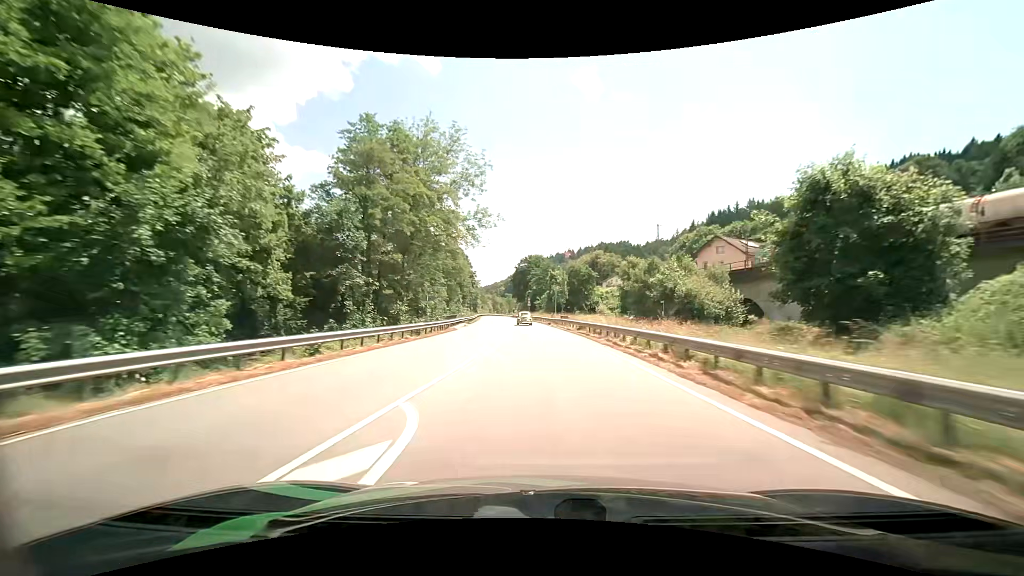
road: primary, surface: asphalt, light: Day
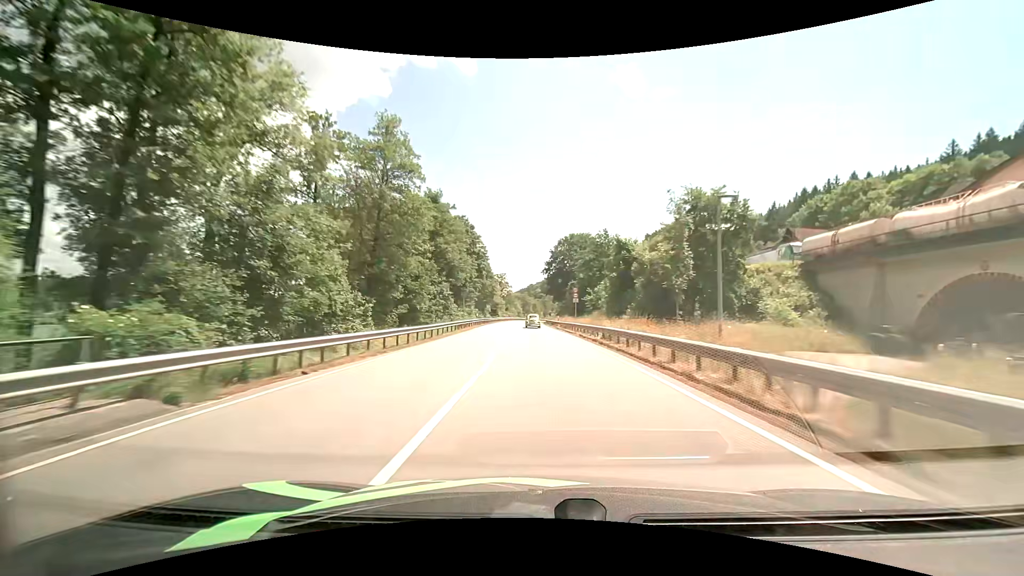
(-1.6, +51.6) m; -4°
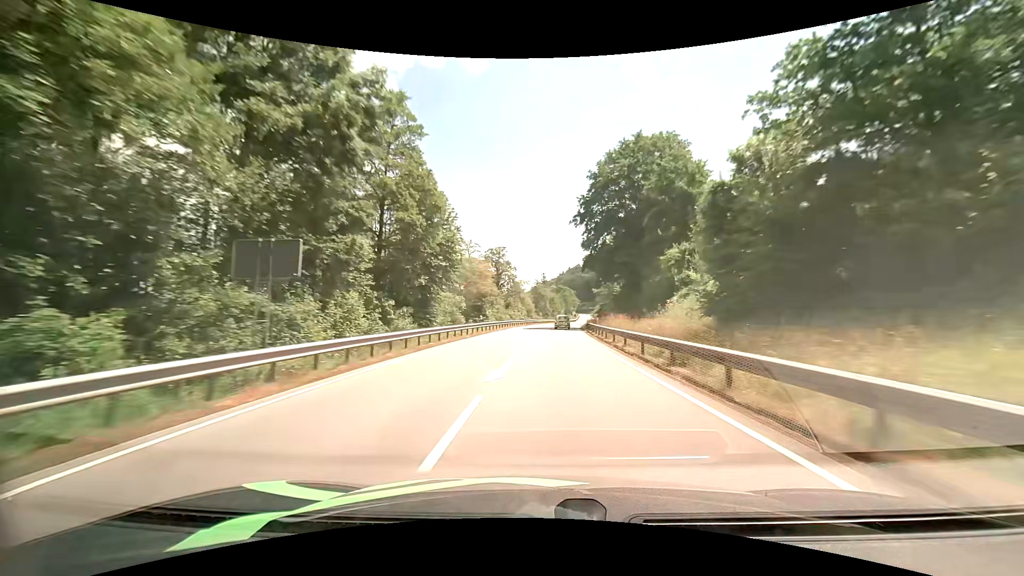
(-1.8, +64.6) m; -2°
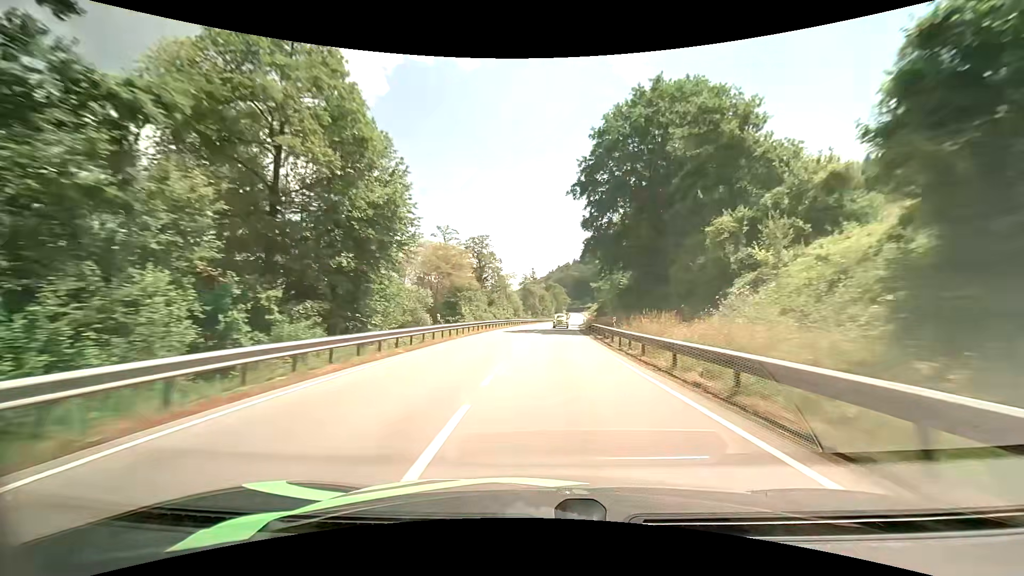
(+0.2, +12.8) m; +1°
(0, +10) (0, +20) (+1, +30) (+1, +40) (+2, +50) (+3, +60) (+4, +70) (+5, +80) (+6, +90) (+7, +100) m
